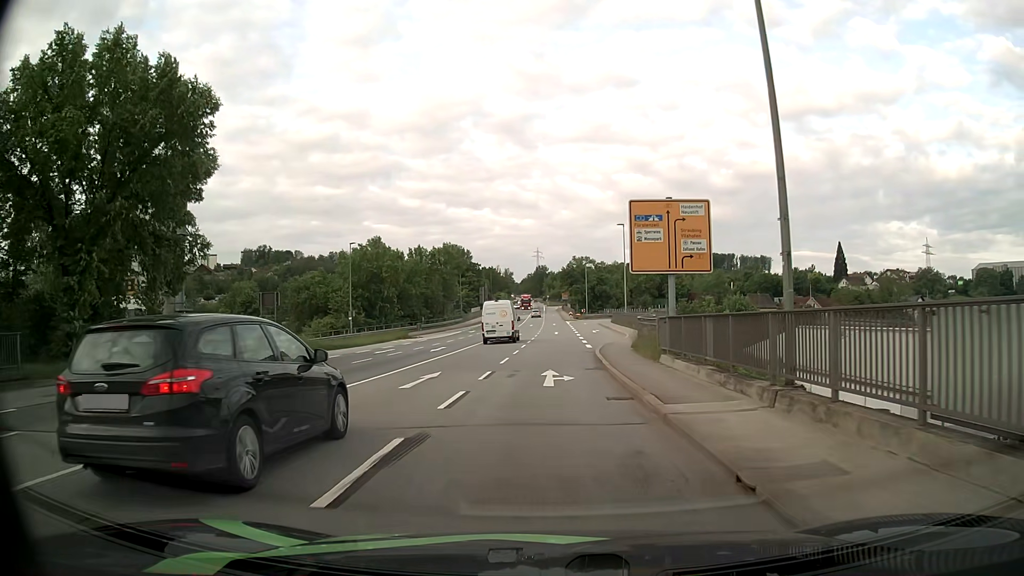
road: primary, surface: asphalt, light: Day
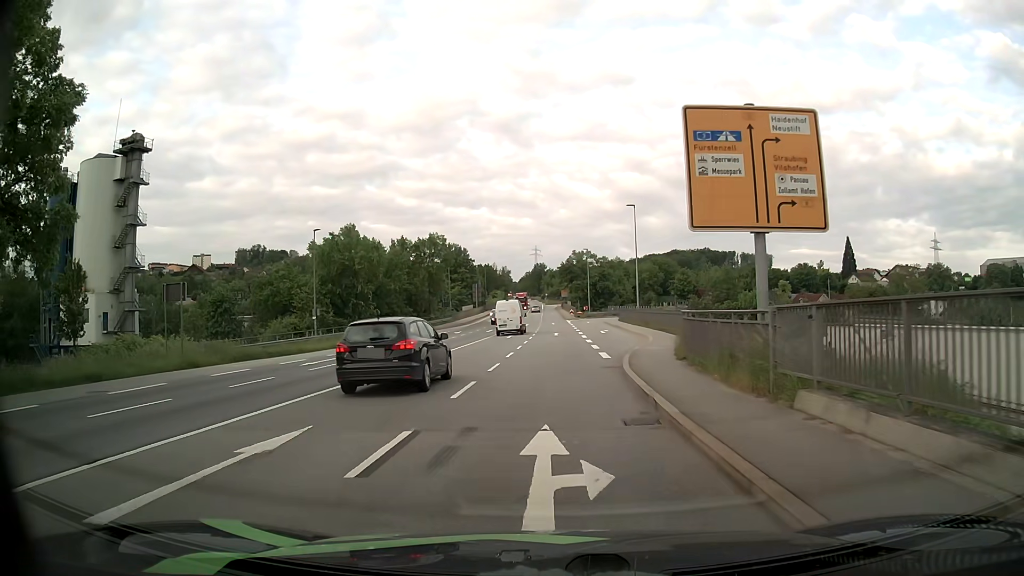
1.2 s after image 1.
(+0.1, +10.9) m; 0°
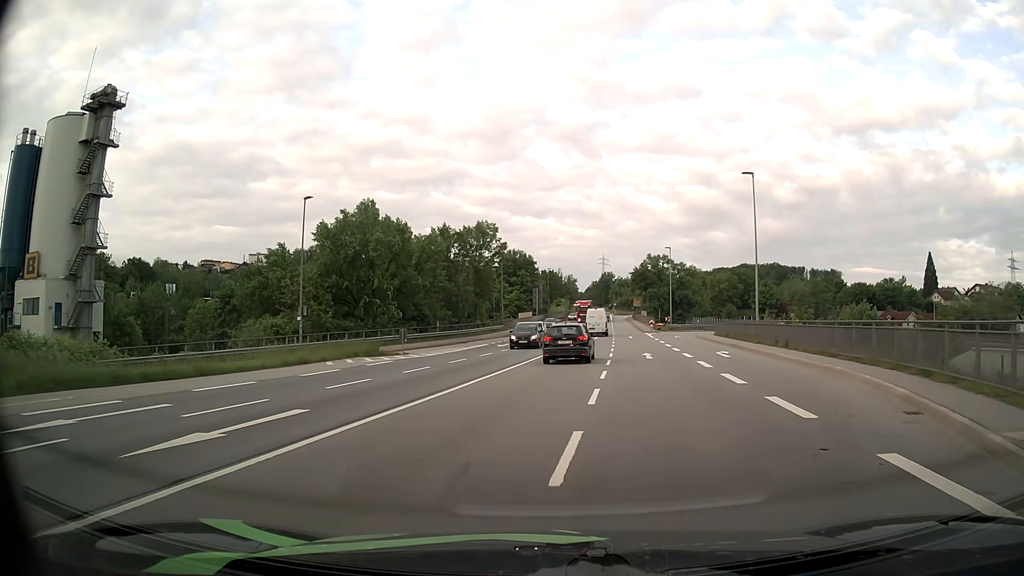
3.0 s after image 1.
(-0.8, +18.5) m; -6°
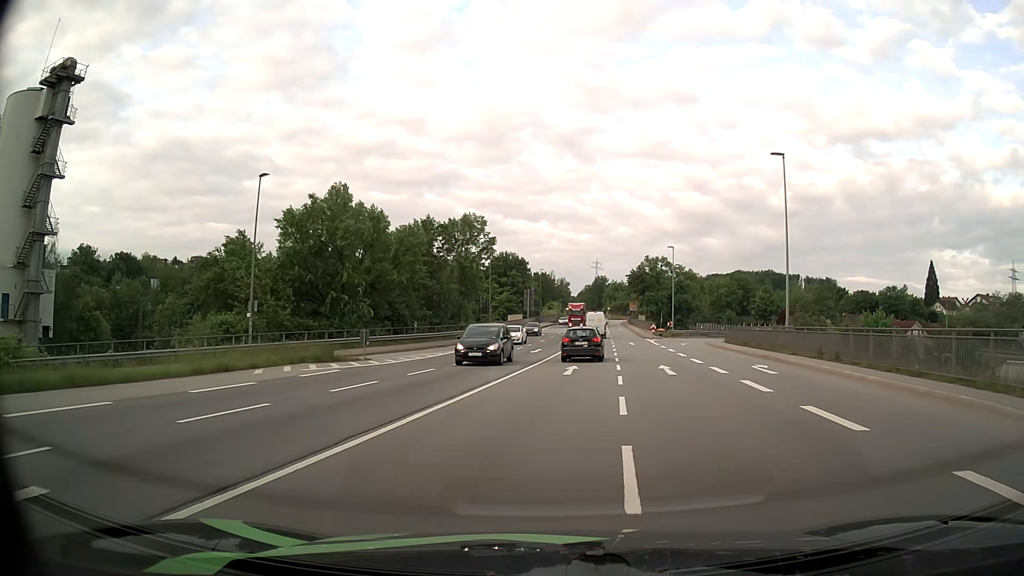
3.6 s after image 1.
(0.0, +6.9) m; +1°
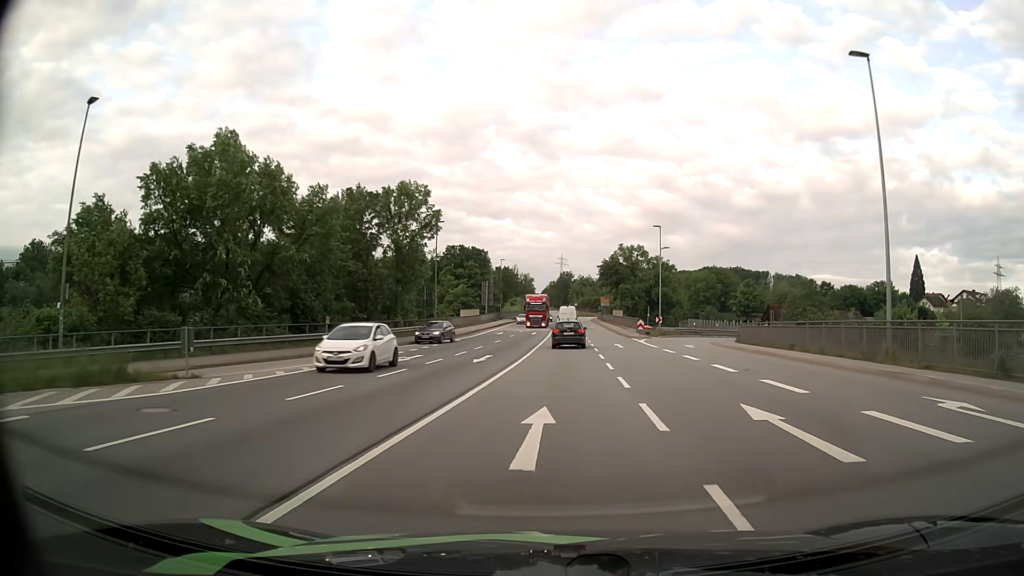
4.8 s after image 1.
(+0.5, +14.6) m; +3°
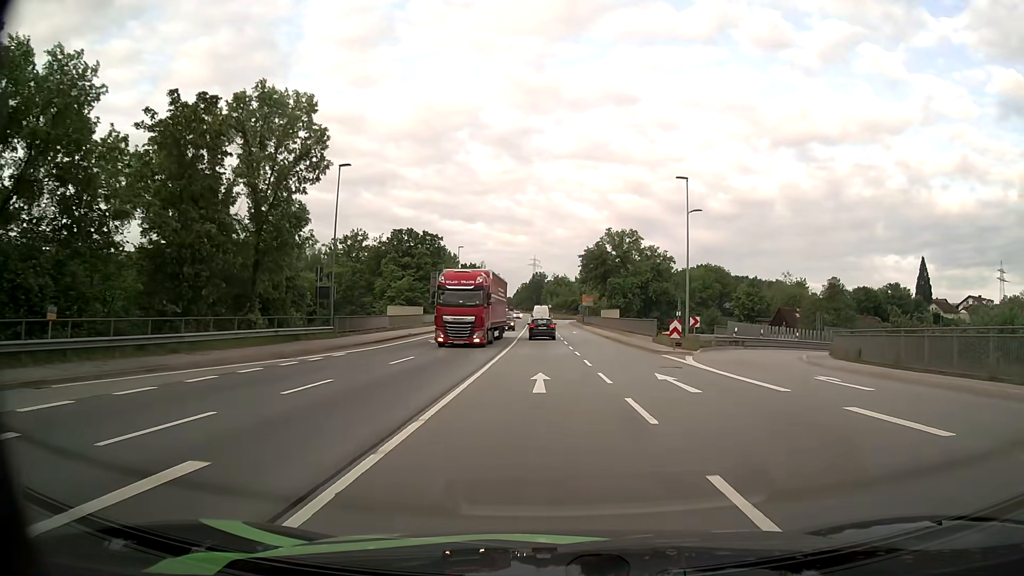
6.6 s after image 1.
(+0.5, +23.9) m; +2°
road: primary_link
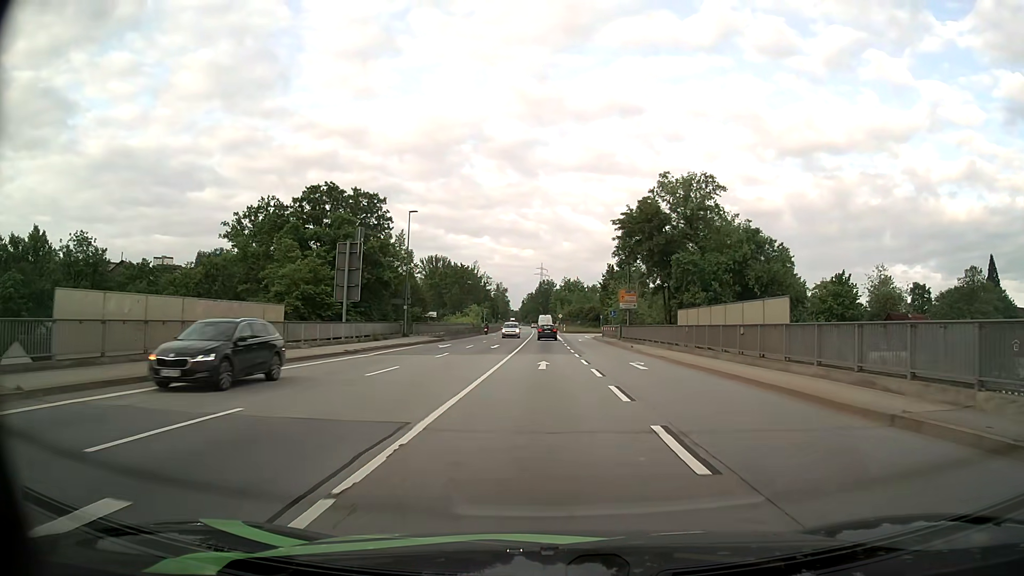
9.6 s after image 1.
(-0.3, +39.5) m; -1°
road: primary
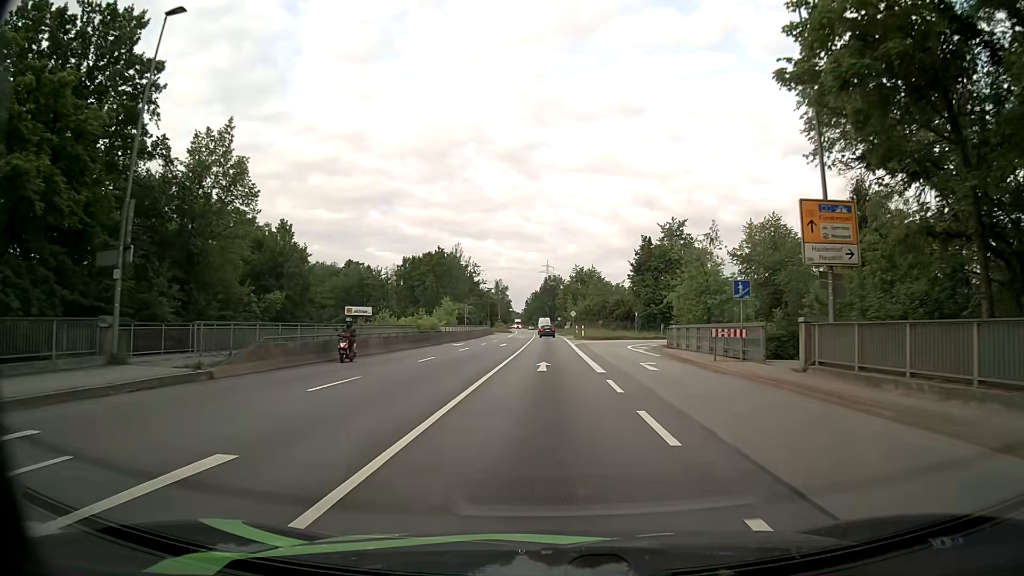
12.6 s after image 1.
(0.0, +40.4) m; 0°
(0, +10) (0, +20) (0, +30) (0, +40) (0, +50) (0, +60) (0, +70) (0, +80) (-1, +90) (-1, +100) m
